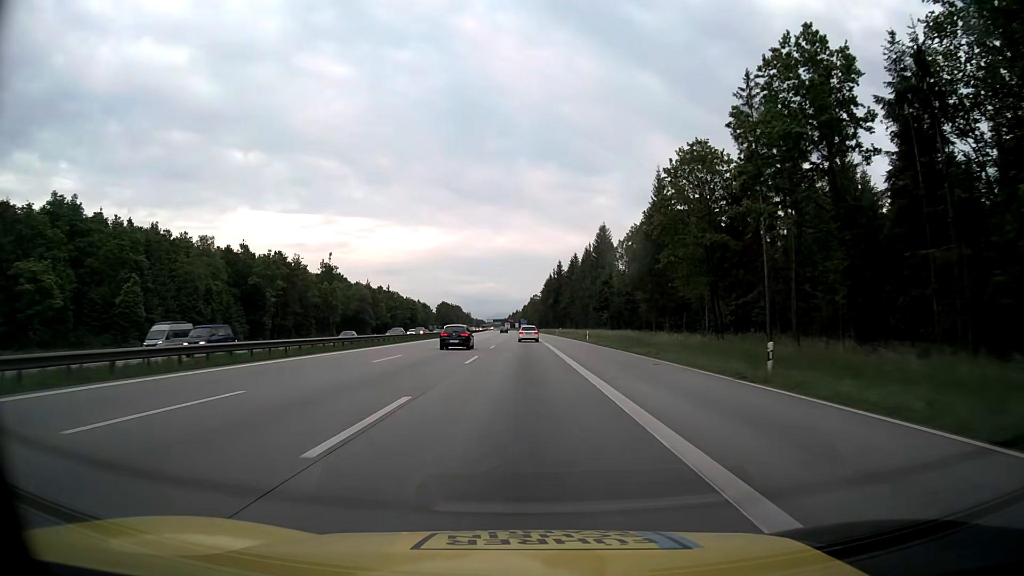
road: motorway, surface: asphalt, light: Day
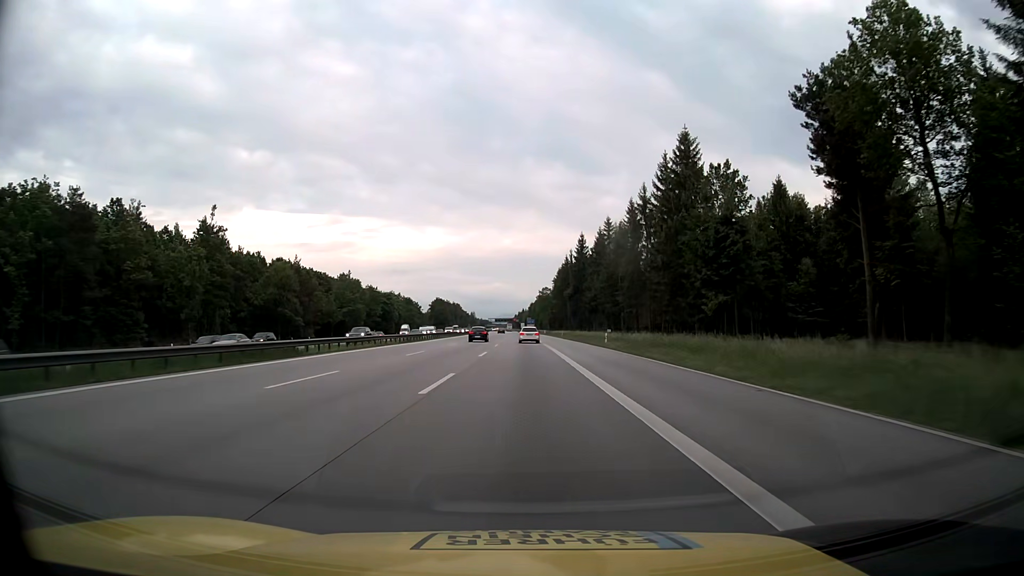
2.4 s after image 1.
(-0.4, +65.5) m; -1°
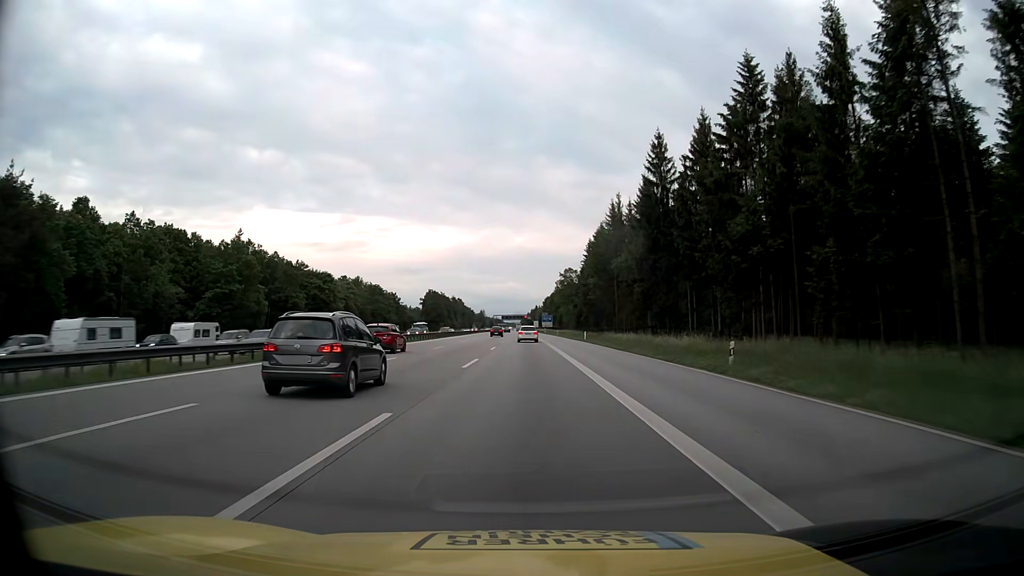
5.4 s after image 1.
(-0.7, +81.8) m; -1°
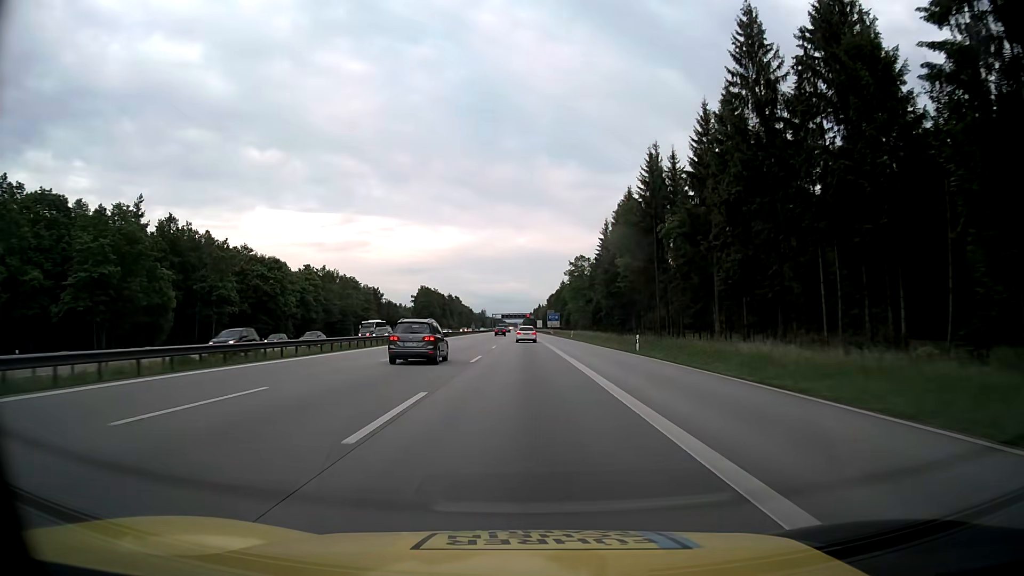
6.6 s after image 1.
(0.0, +32.7) m; 0°
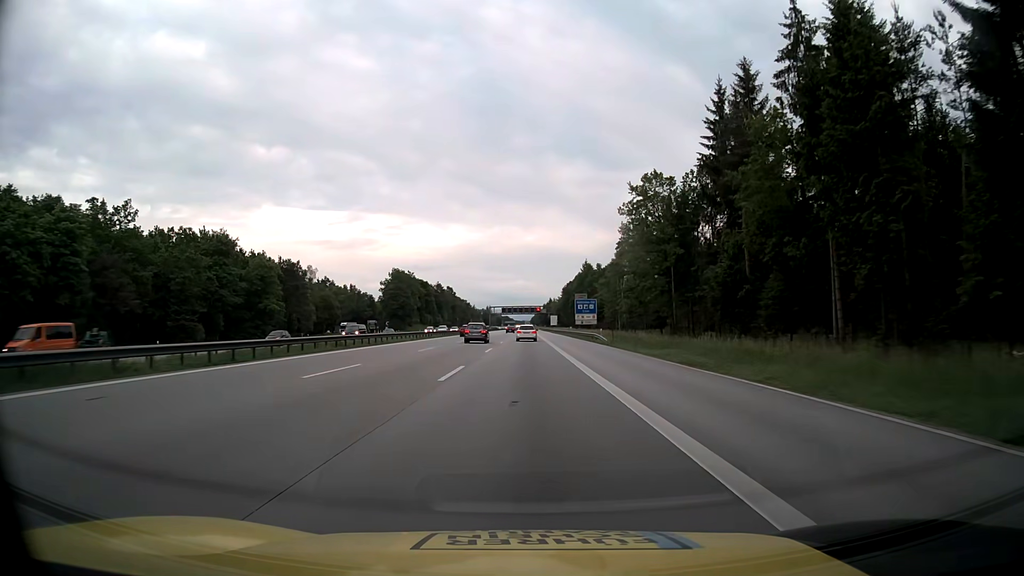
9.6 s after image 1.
(-0.5, +81.7) m; -1°
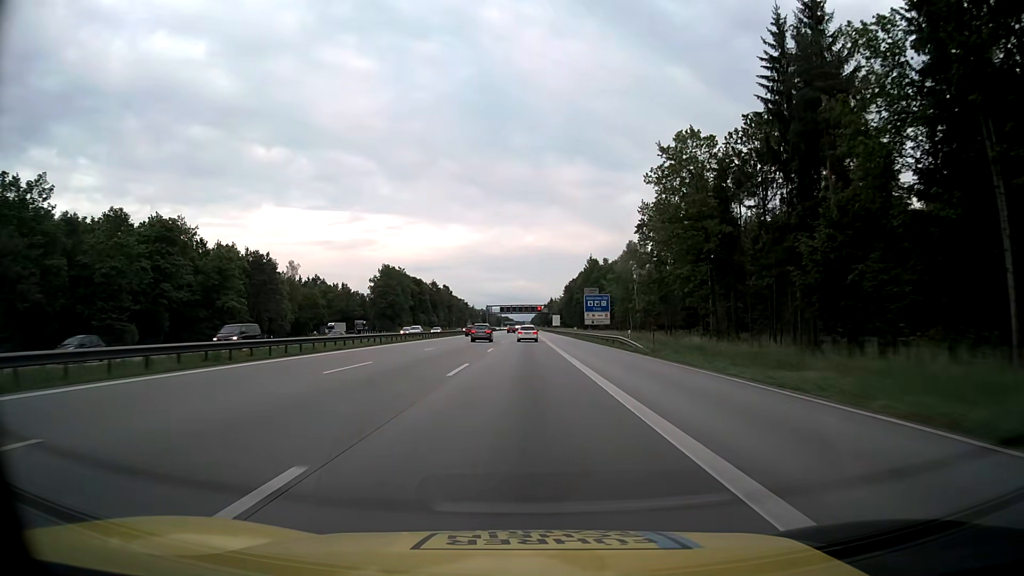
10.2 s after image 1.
(0.0, +16.3) m; 0°
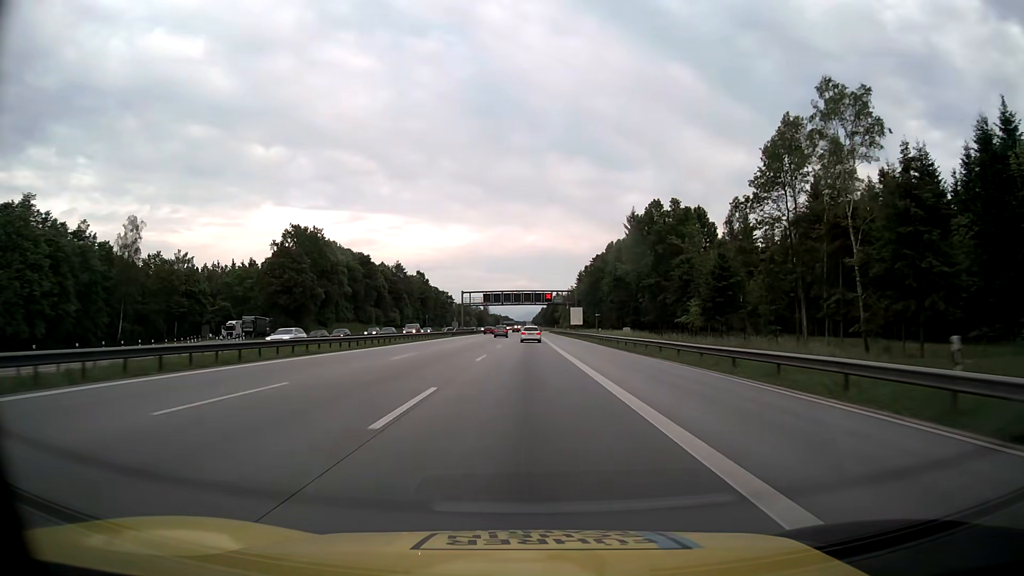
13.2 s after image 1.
(0.0, +81.7) m; 0°
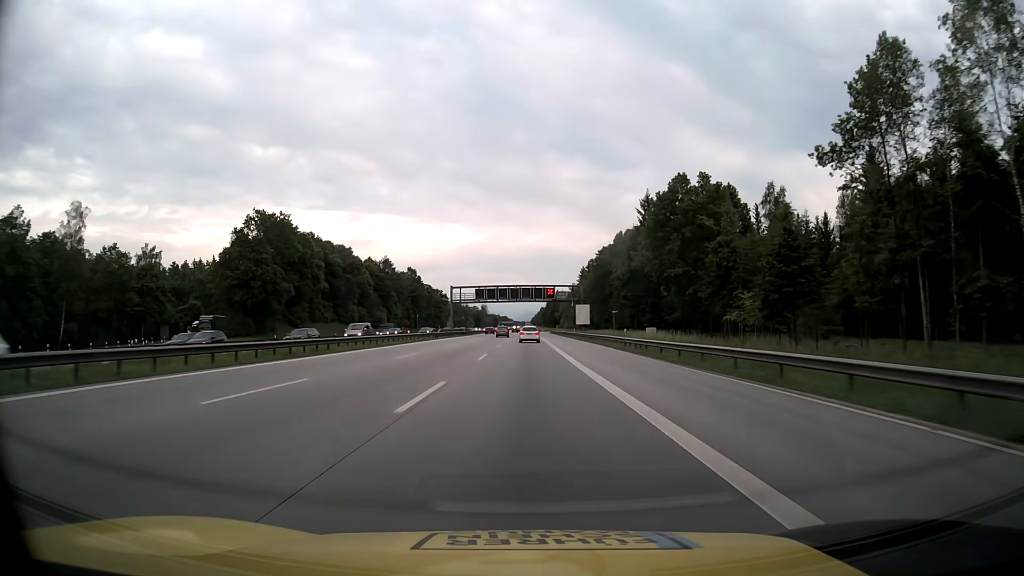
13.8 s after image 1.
(0.0, +16.3) m; 0°
(0, +10) (0, +20) (0, +30) (0, +40) (0, +50) (0, +60) (0, +70) (0, +80) (0, +90) (0, +100) m
